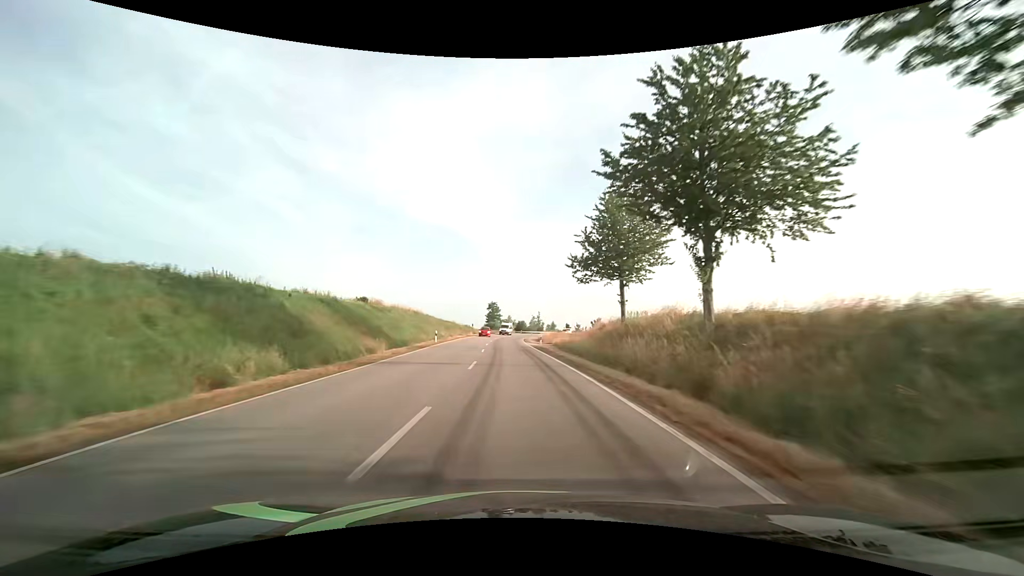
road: secondary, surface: asphalt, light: Day
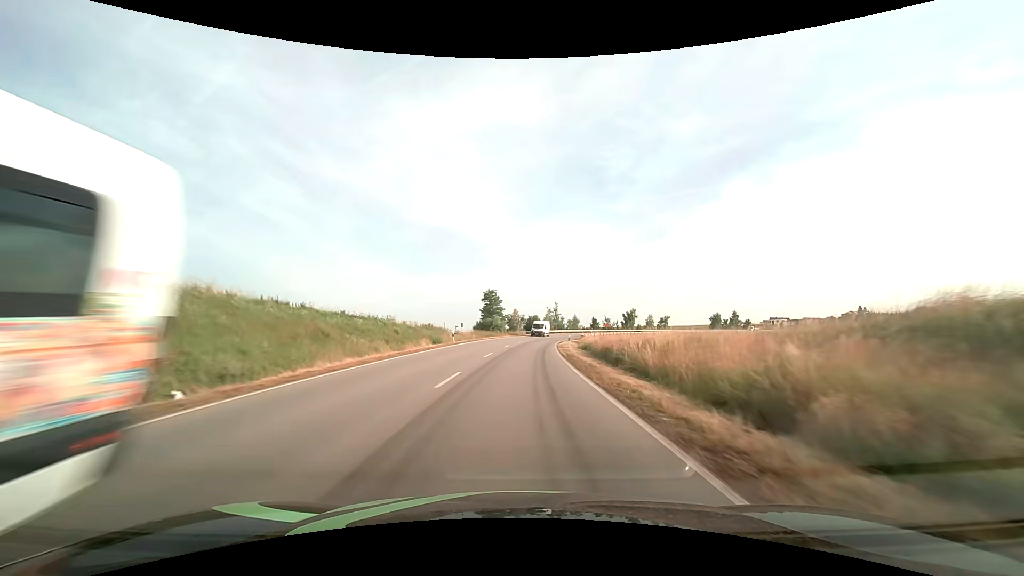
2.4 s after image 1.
(-0.9, +53.3) m; -1°
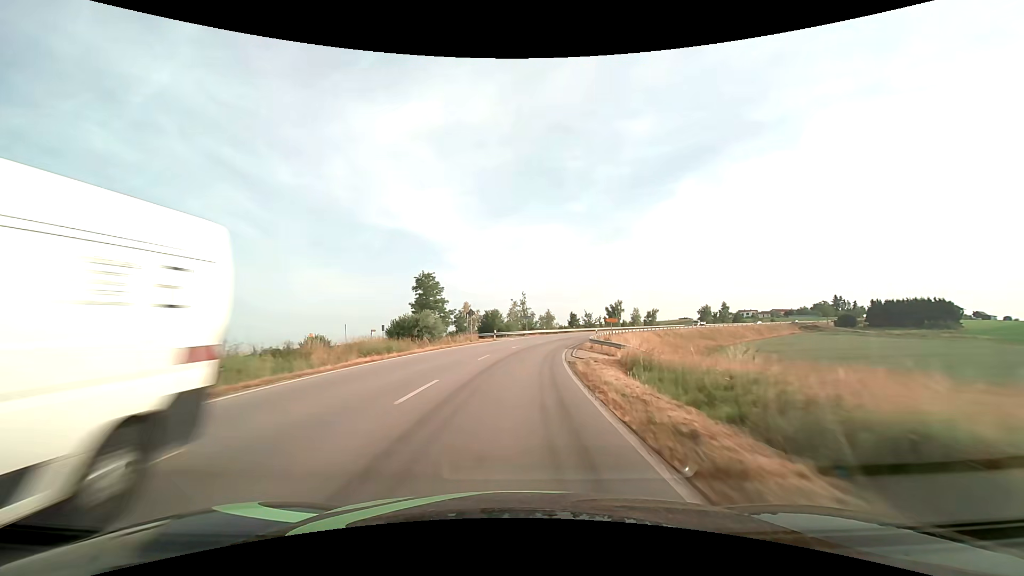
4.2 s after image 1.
(+1.4, +38.2) m; +5°
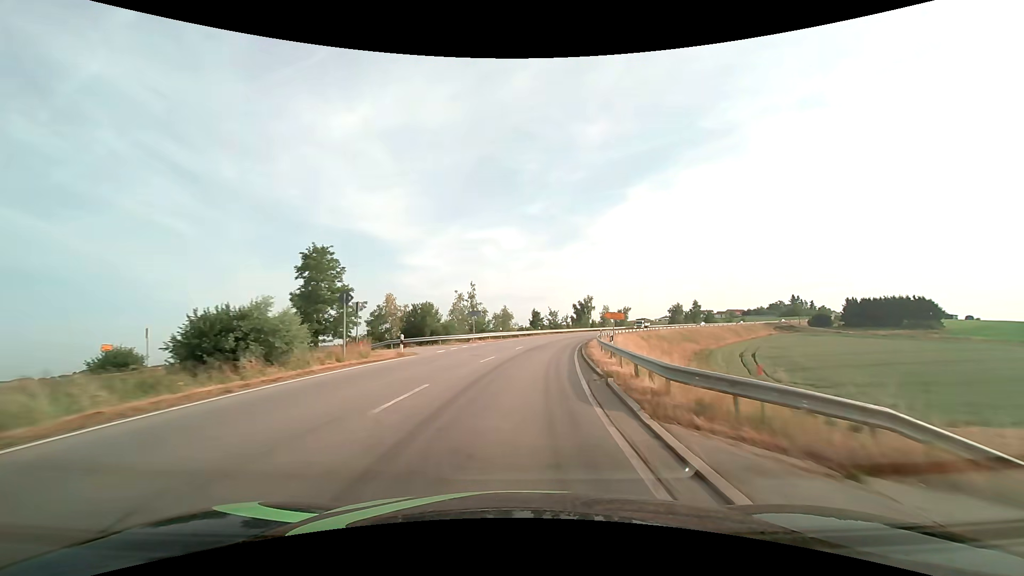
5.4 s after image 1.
(+0.9, +24.8) m; +5°
(0, +10) (+1, +20) (+2, +30) (+3, +40) (+5, +50) (+7, +59) (+10, +69) (+13, +79) (+16, +88) (+20, +97) m
